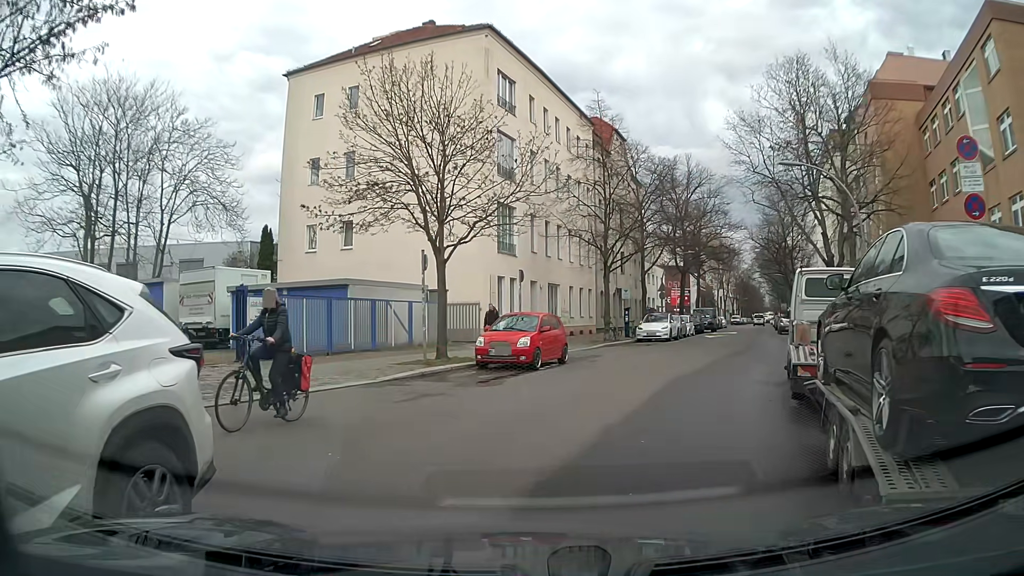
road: residential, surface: asphalt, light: Day
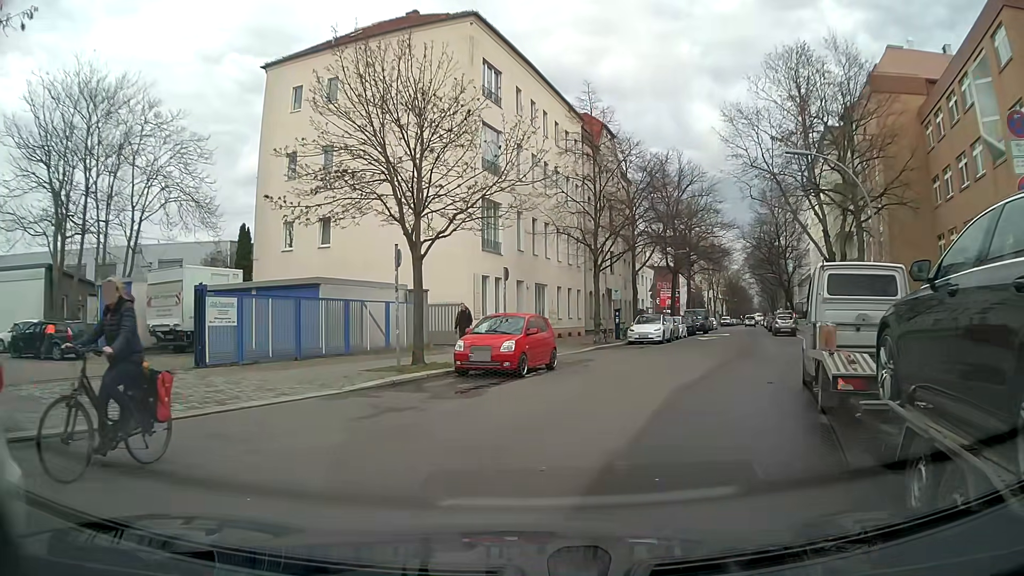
(0.0, +1.8) m; 0°
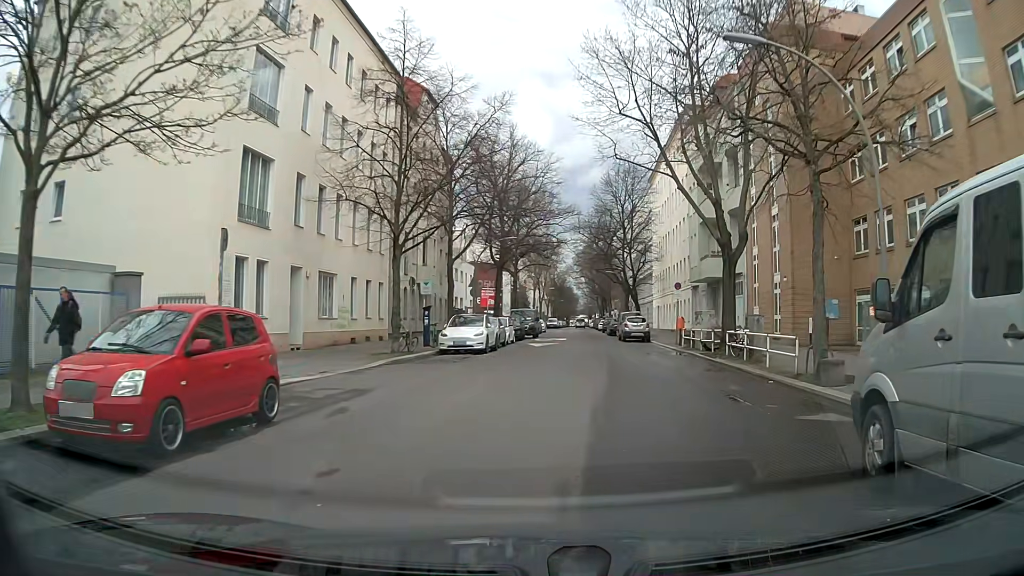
(+1.1, +9.4) m; +16°
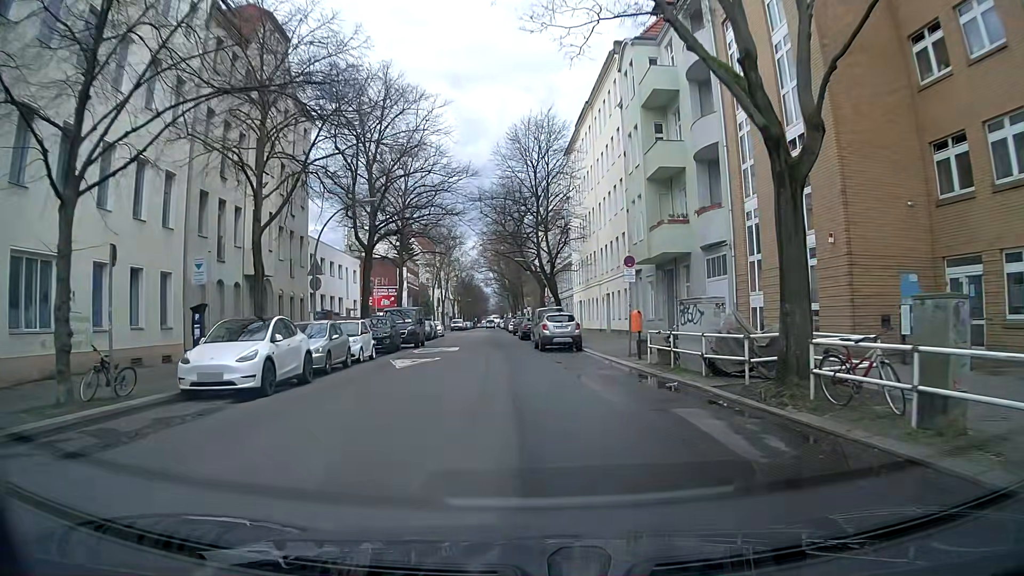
(+1.2, +14.4) m; +6°
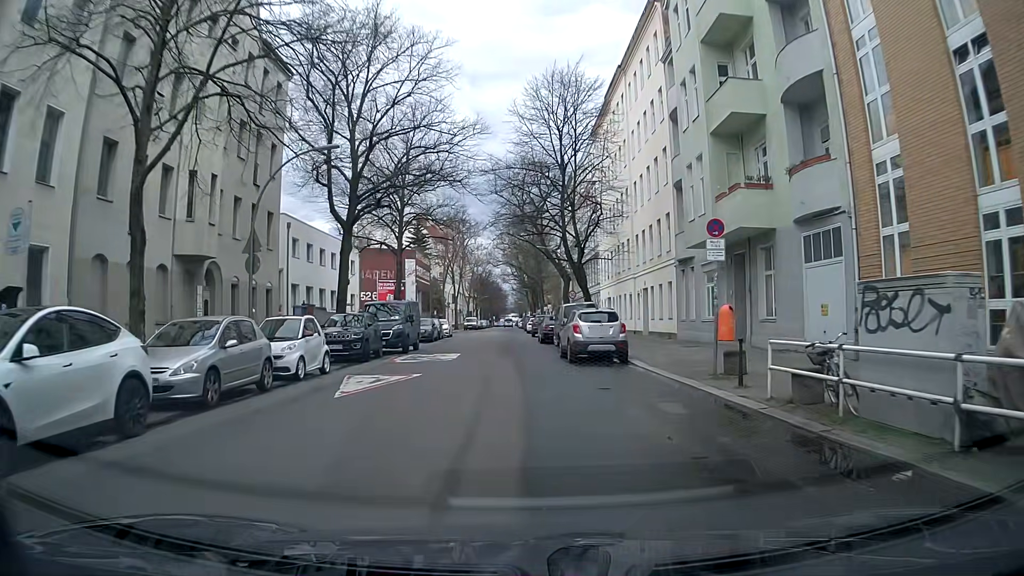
(-0.2, +8.4) m; -2°
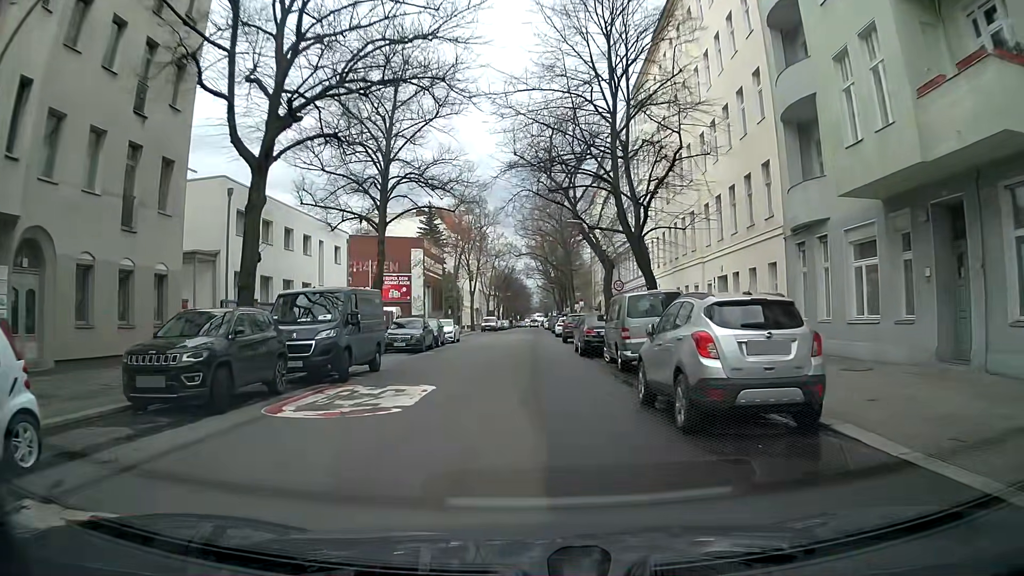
(-0.5, +12.5) m; -3°
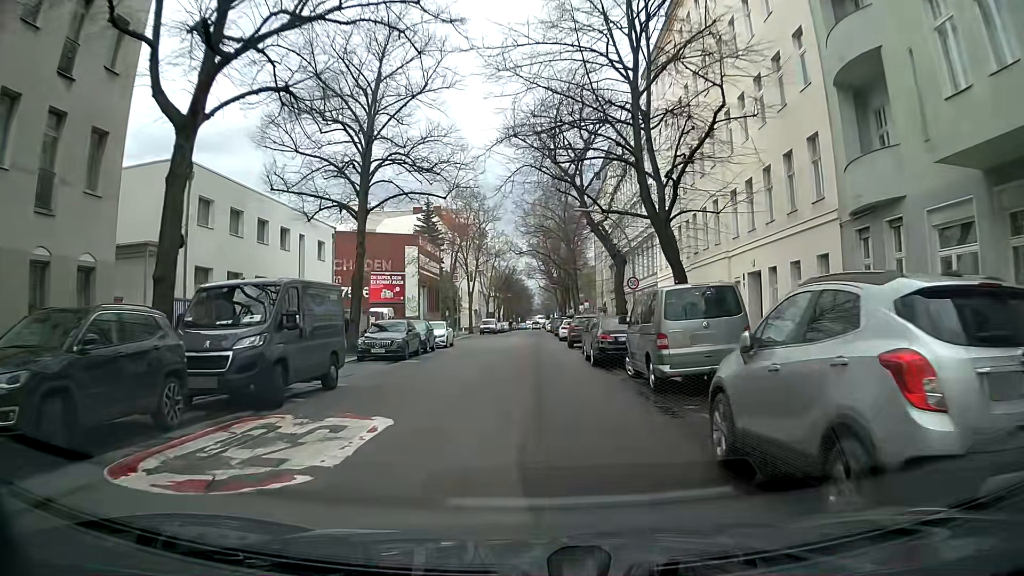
(+0.1, +4.3) m; +2°
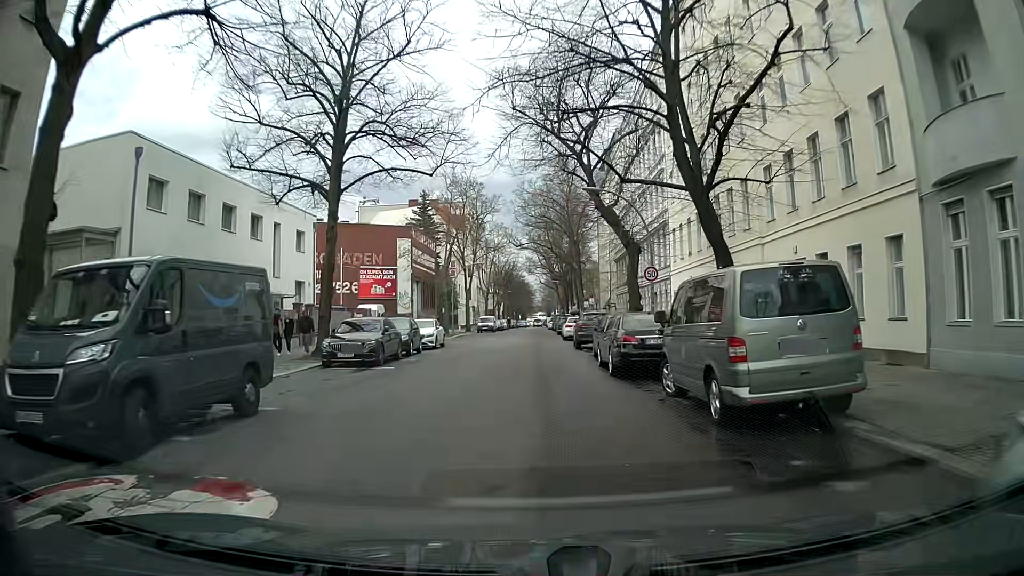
(-0.1, +4.4) m; -1°
(0, +10) (0, +20) (0, +30) (0, +40) (0, +50) (+1, +60) (+1, +70) (+1, +80) (+1, +90) (+1, +100) m
